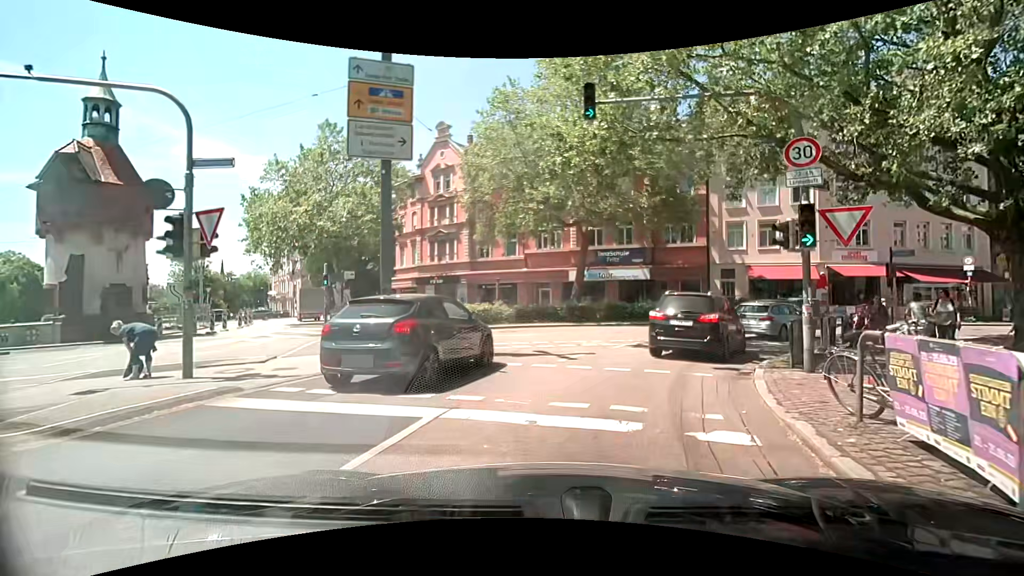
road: primary_link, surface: asphalt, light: Day
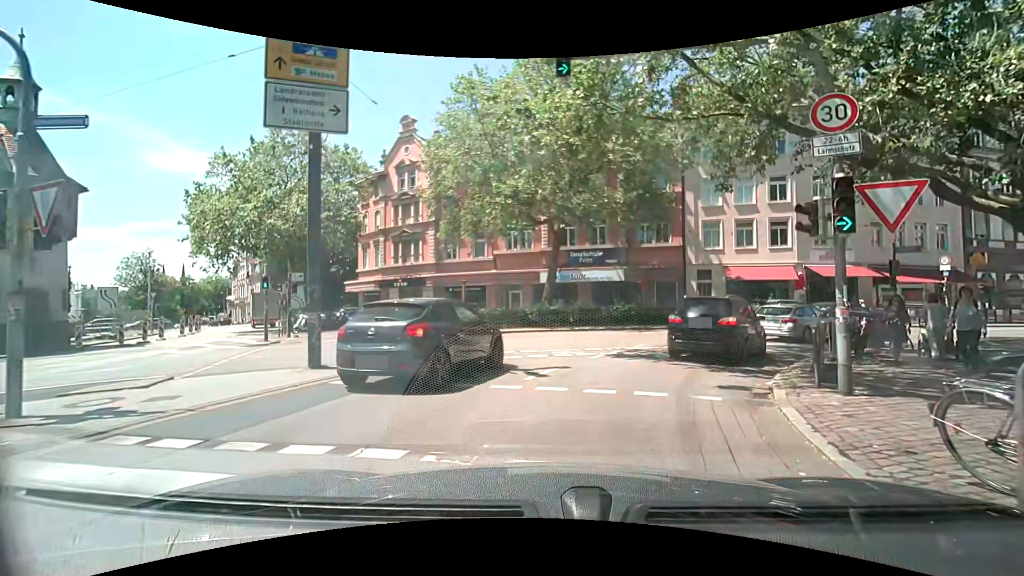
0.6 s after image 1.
(0.0, +2.4) m; +2°
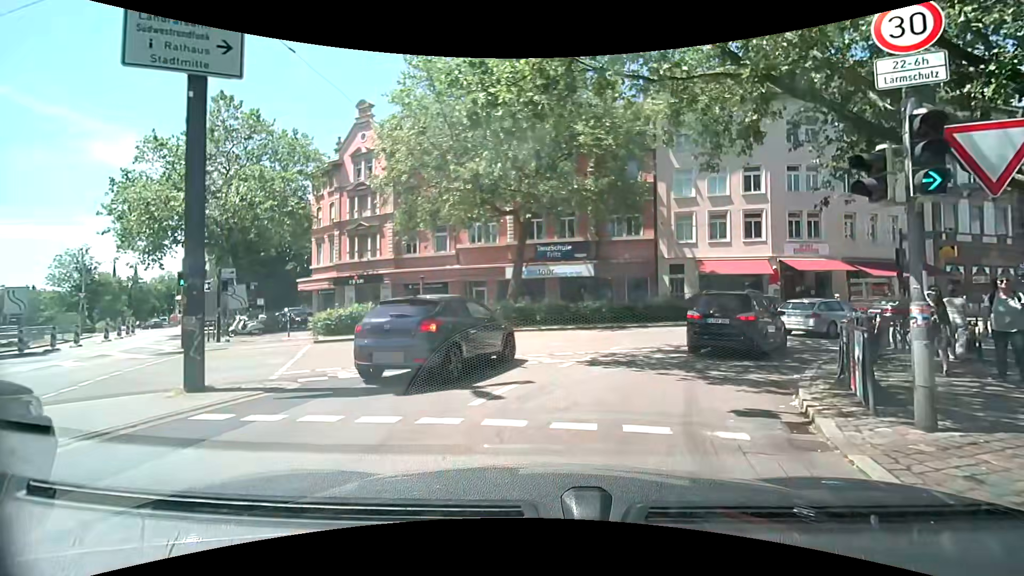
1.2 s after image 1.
(0.0, +2.5) m; +4°
